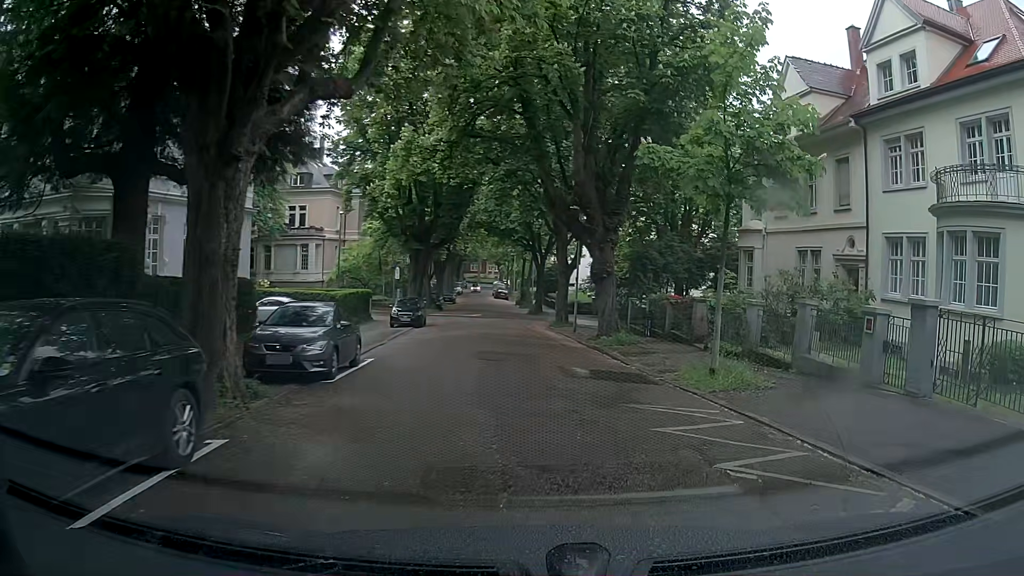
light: Day
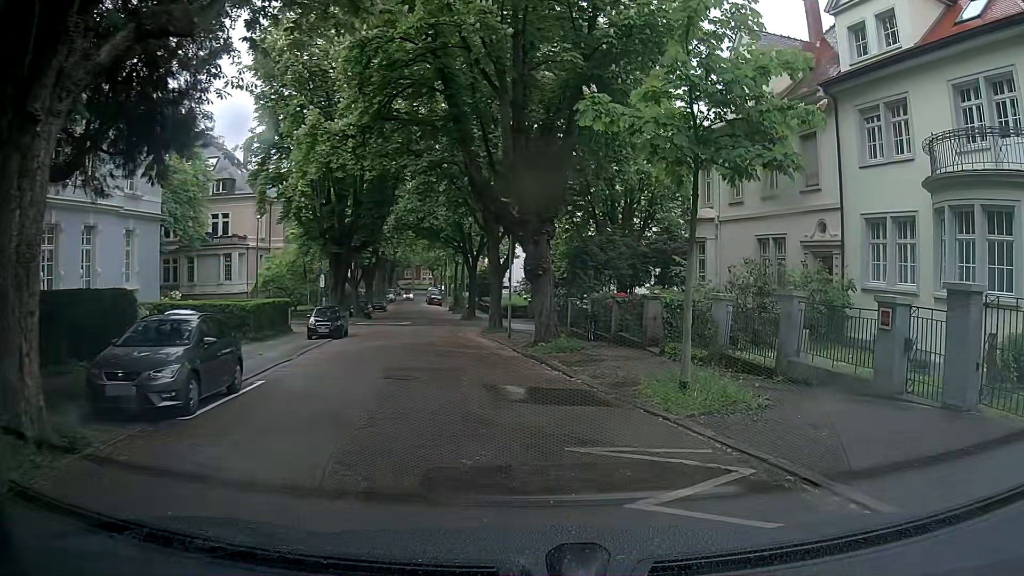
(+0.3, +3.2) m; +7°
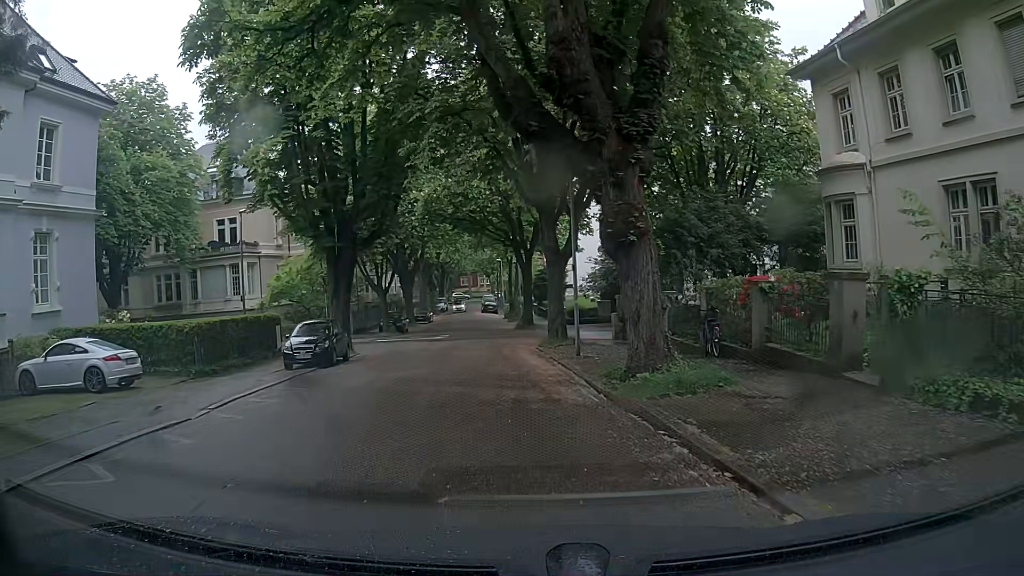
(-0.2, +10.0) m; -6°
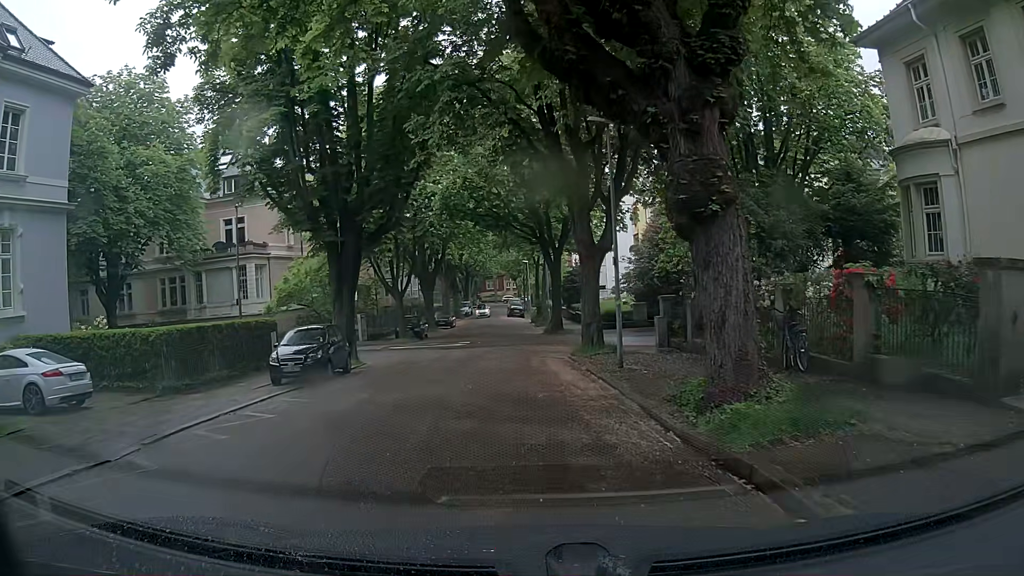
(0.0, +3.5) m; -2°
